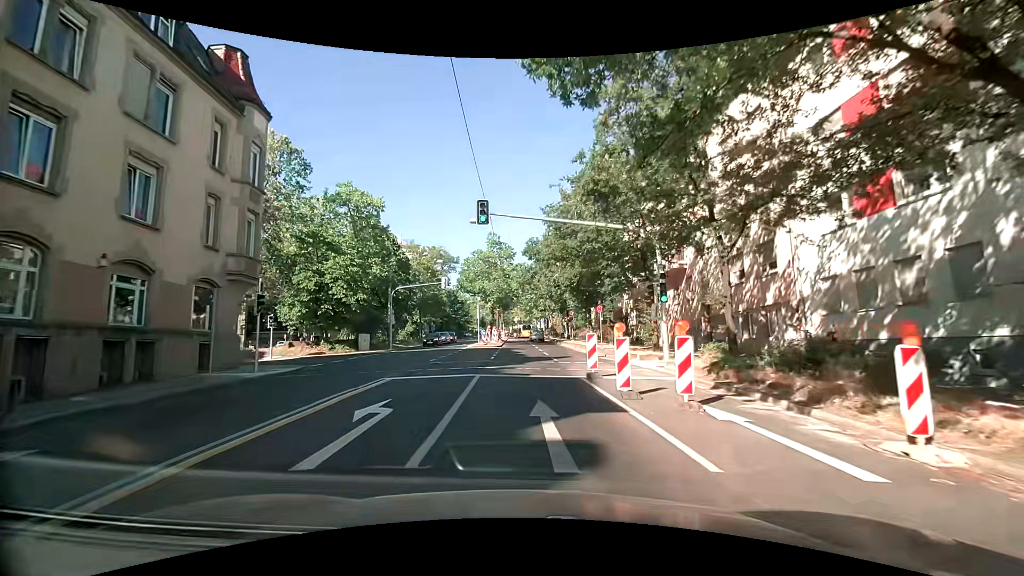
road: secondary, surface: asphalt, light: Day
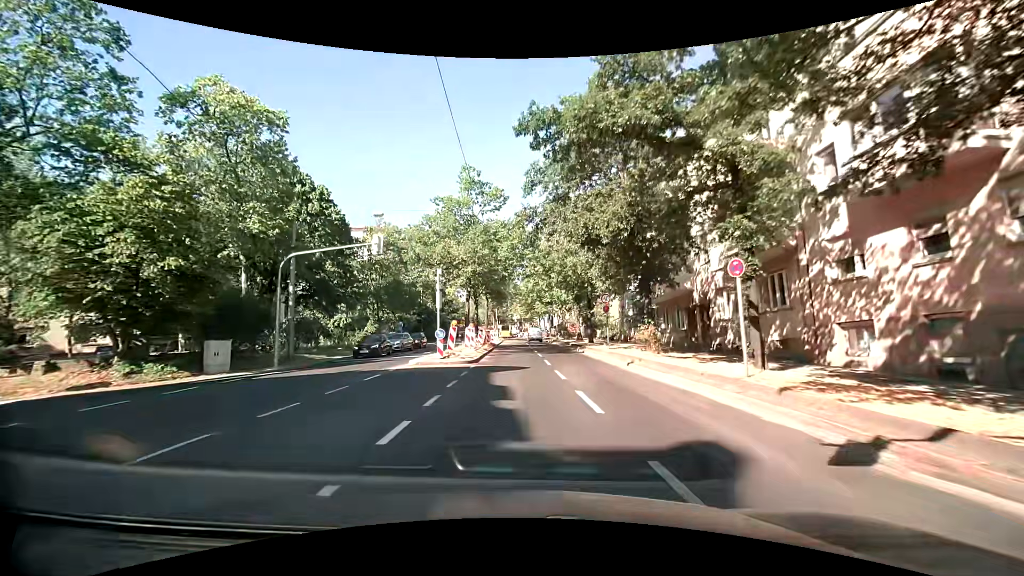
(0.0, +21.1) m; +1°
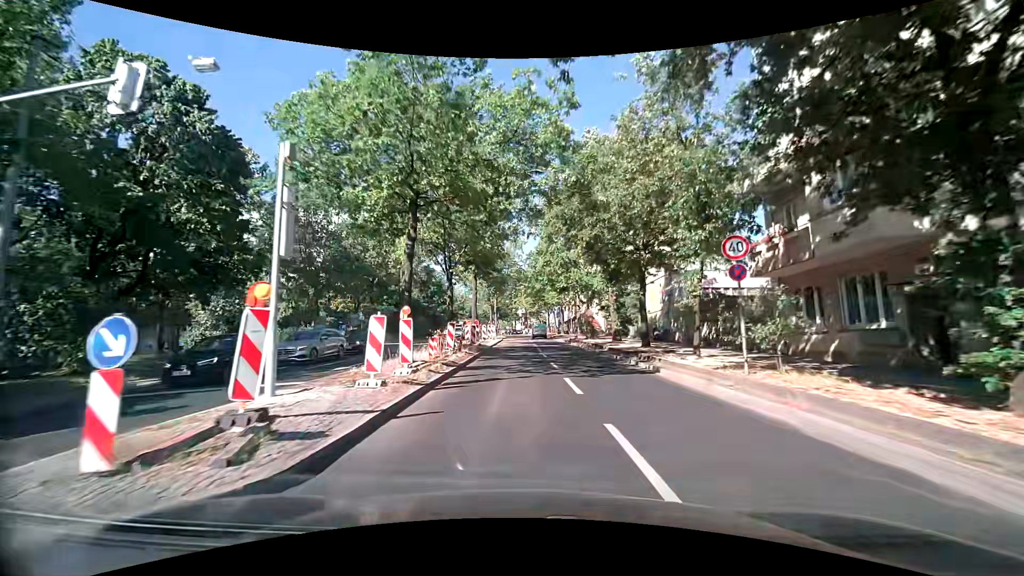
(-0.3, +16.8) m; -2°
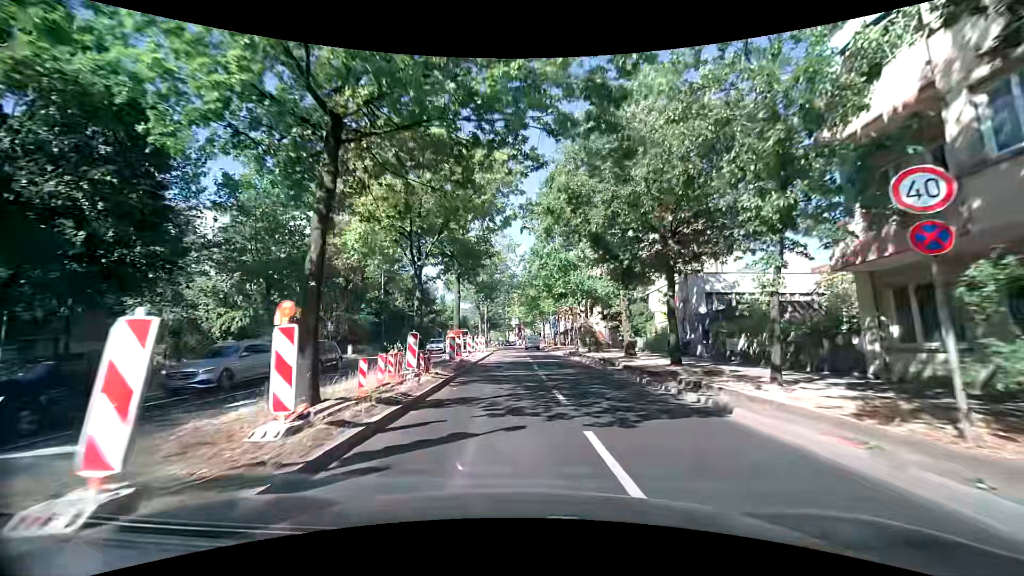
(+0.1, +5.7) m; +3°
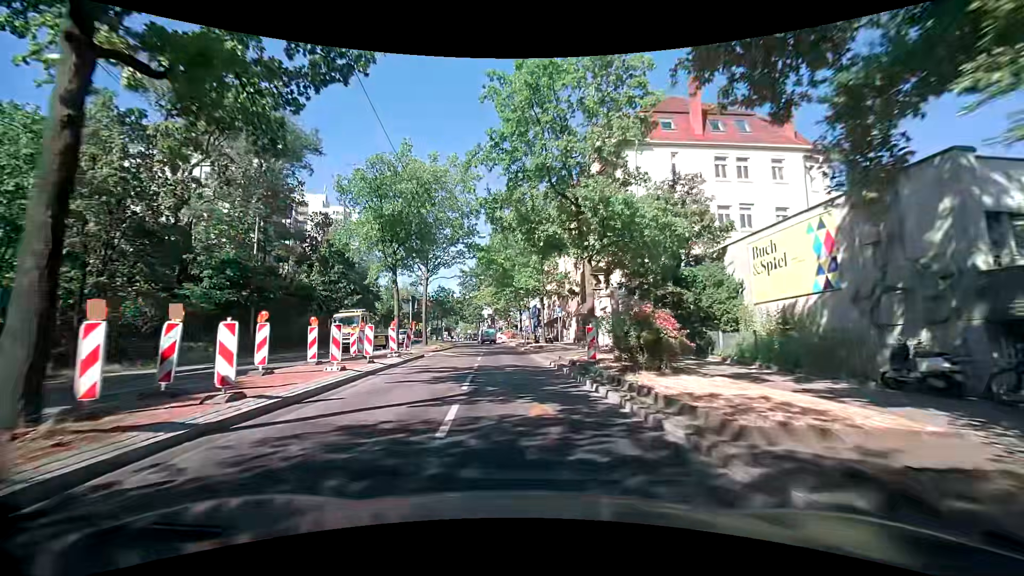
(+0.7, +22.6) m; +1°
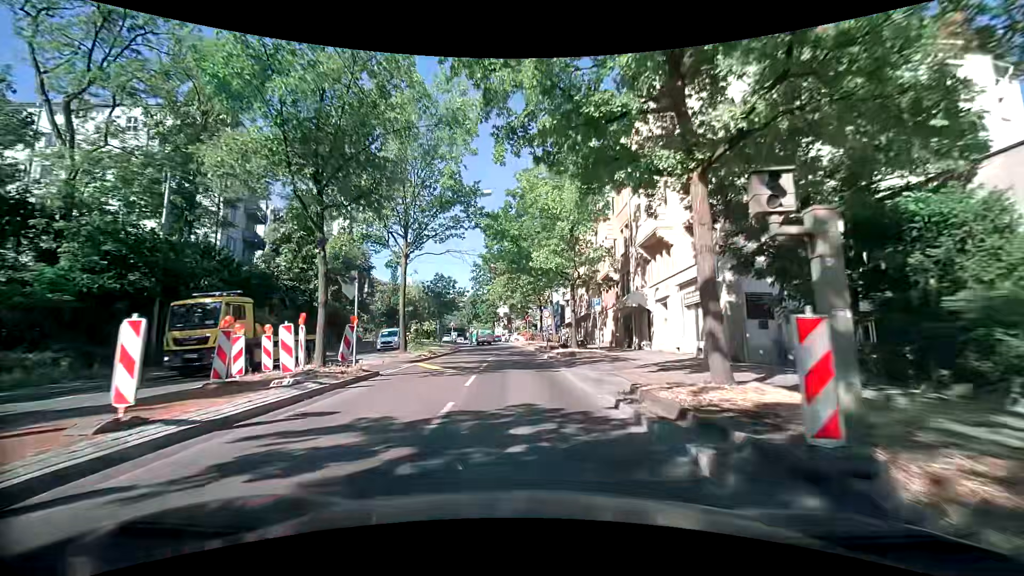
(-0.2, +11.4) m; -2°
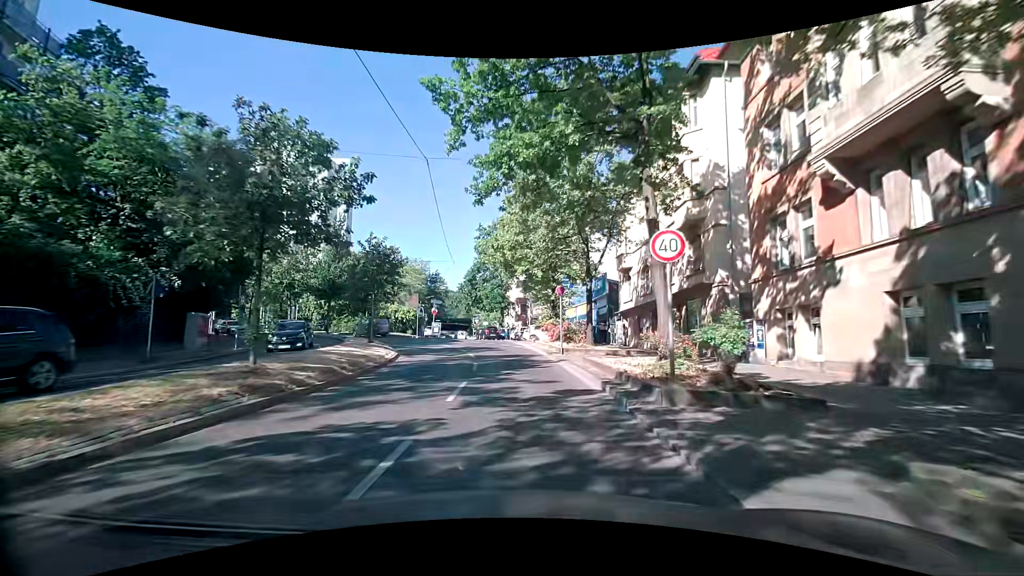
(-0.7, +28.4) m; -2°
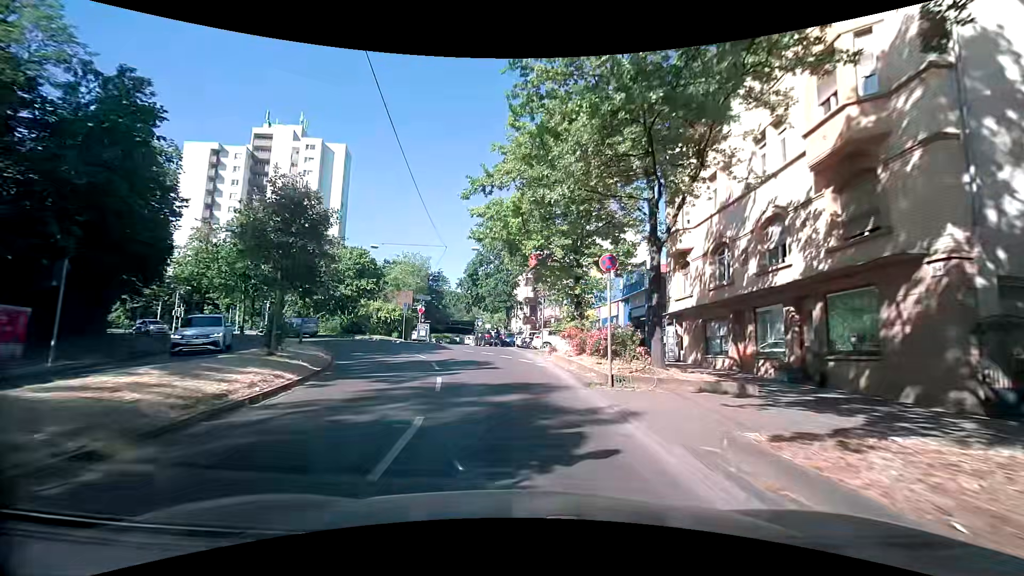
(-0.2, +10.5) m; -1°
(0, +10) (-2, +20) (-5, +29) (-10, +38) (-17, +45) (-25, +52) (-33, +56) (-43, +60) (-53, +61) (-63, +61) m
